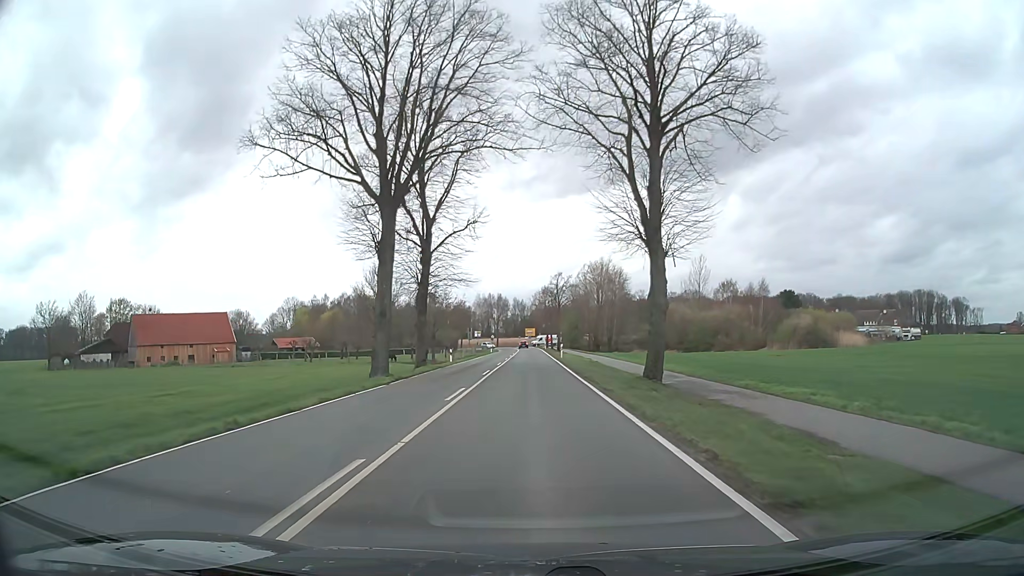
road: secondary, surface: asphalt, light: Day
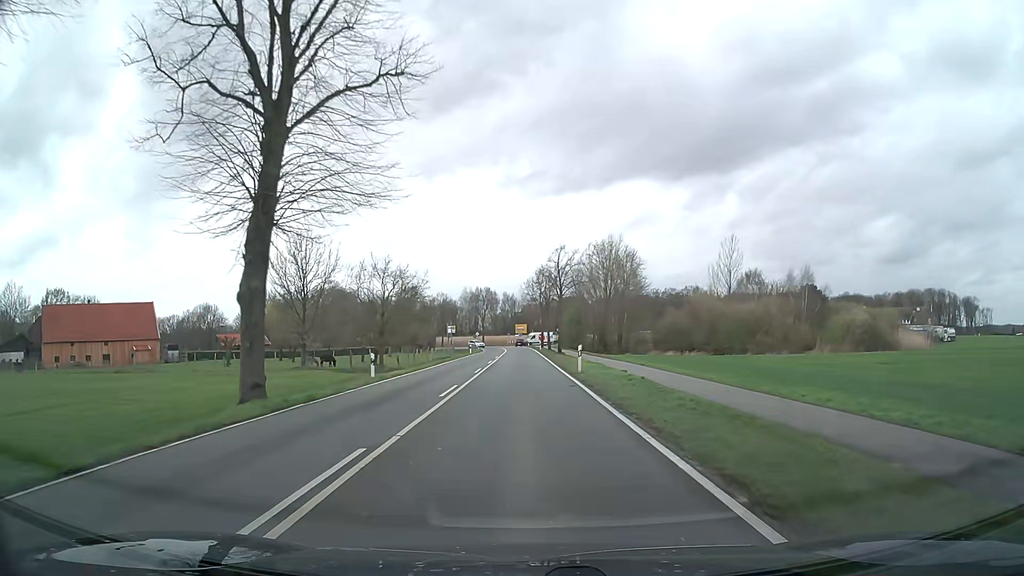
(+0.1, +23.2) m; +1°
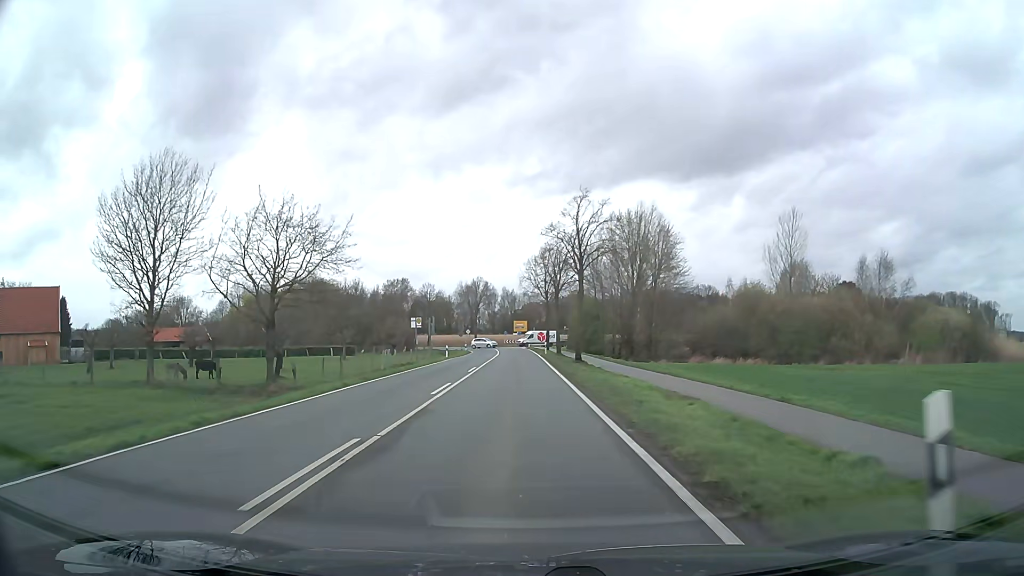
(+0.1, +23.3) m; 0°
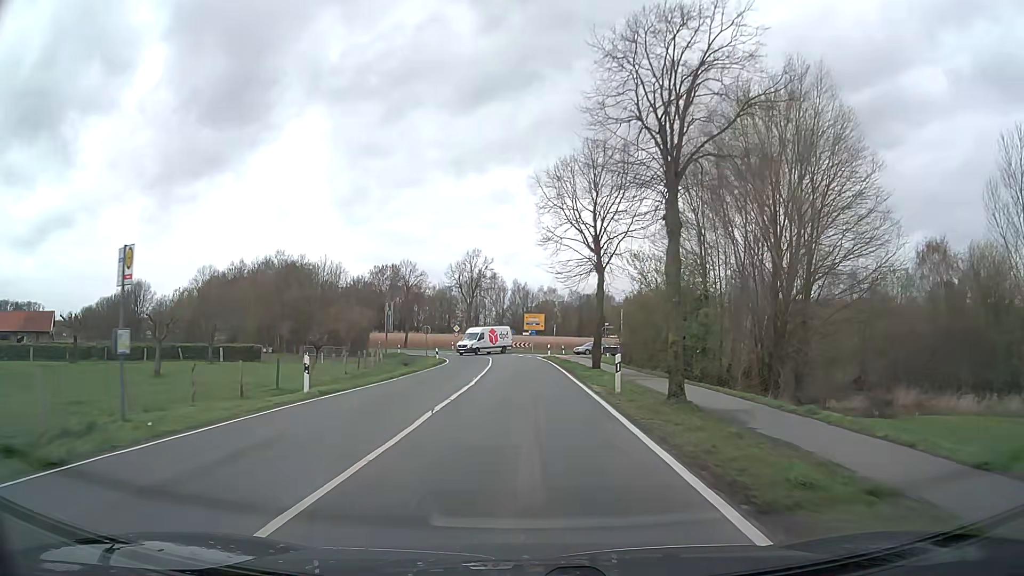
(-0.5, +38.6) m; -1°
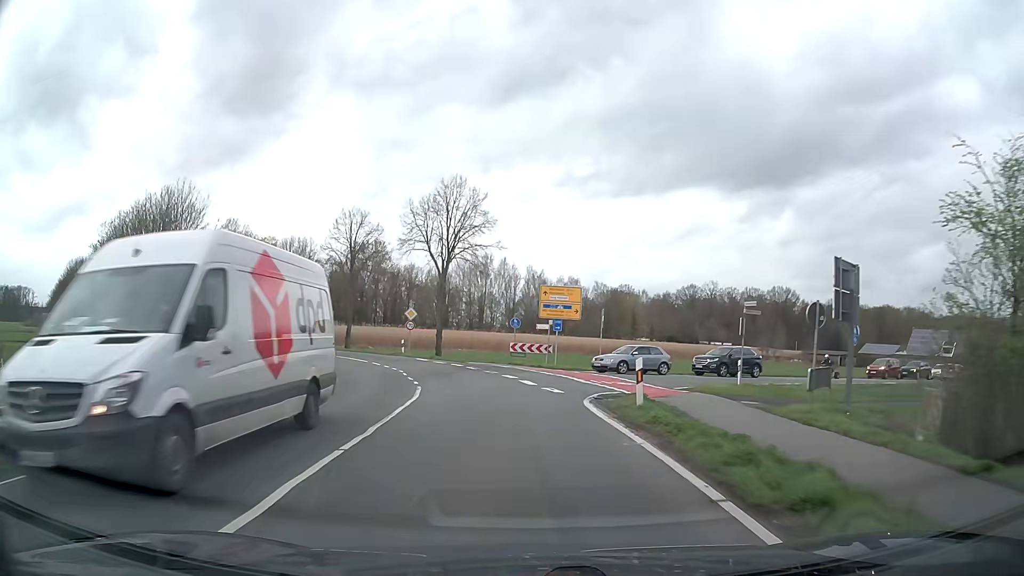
(-0.2, +38.3) m; -1°
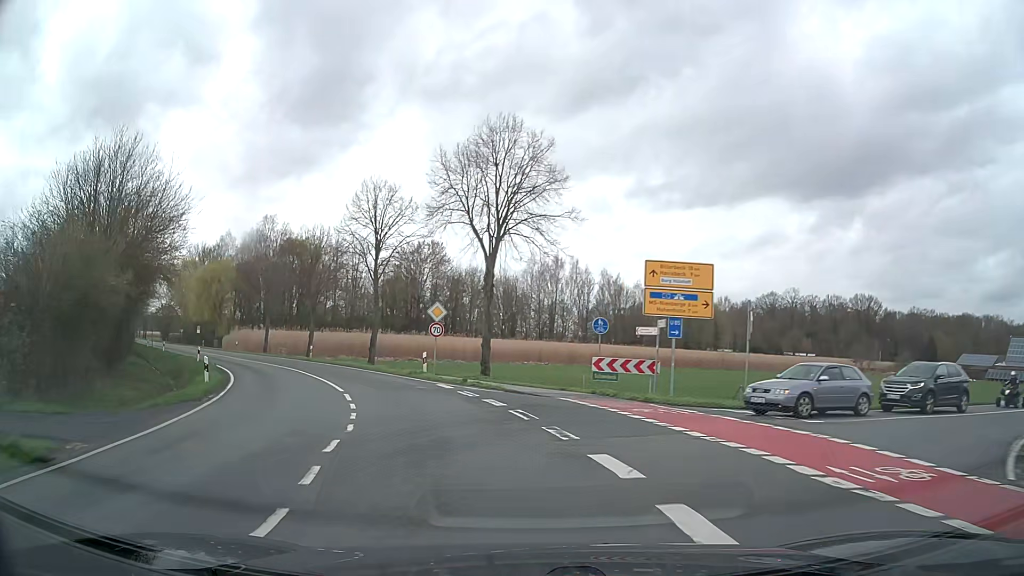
(-0.6, +15.2) m; -5°
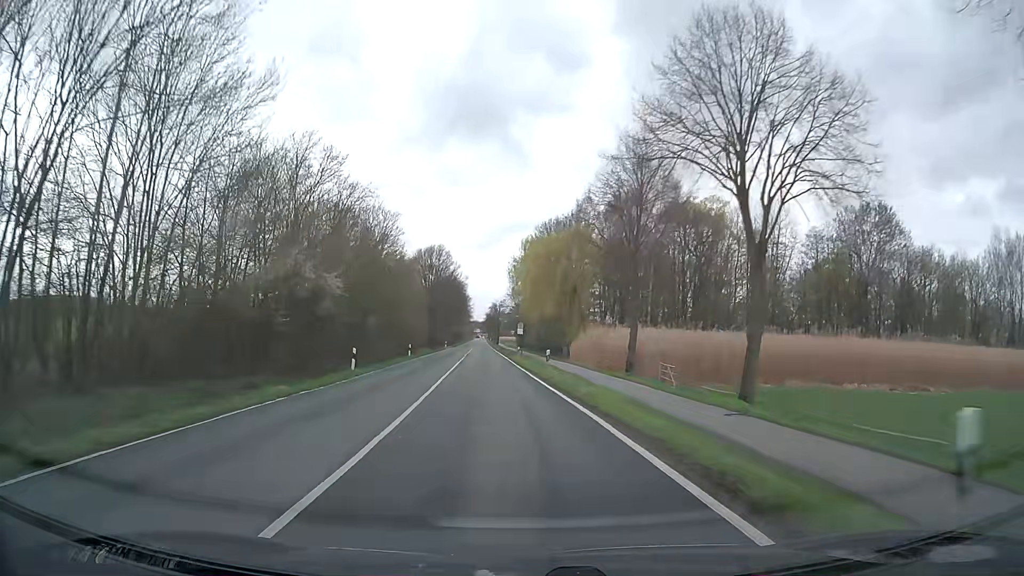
(-14.5, +40.1) m; -34°
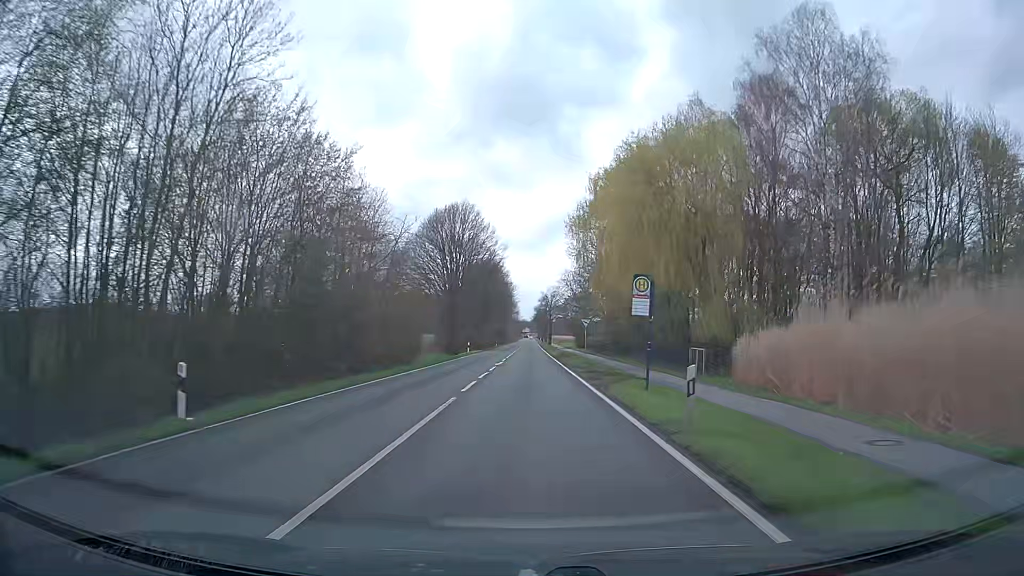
(-2.0, +40.7) m; -4°
